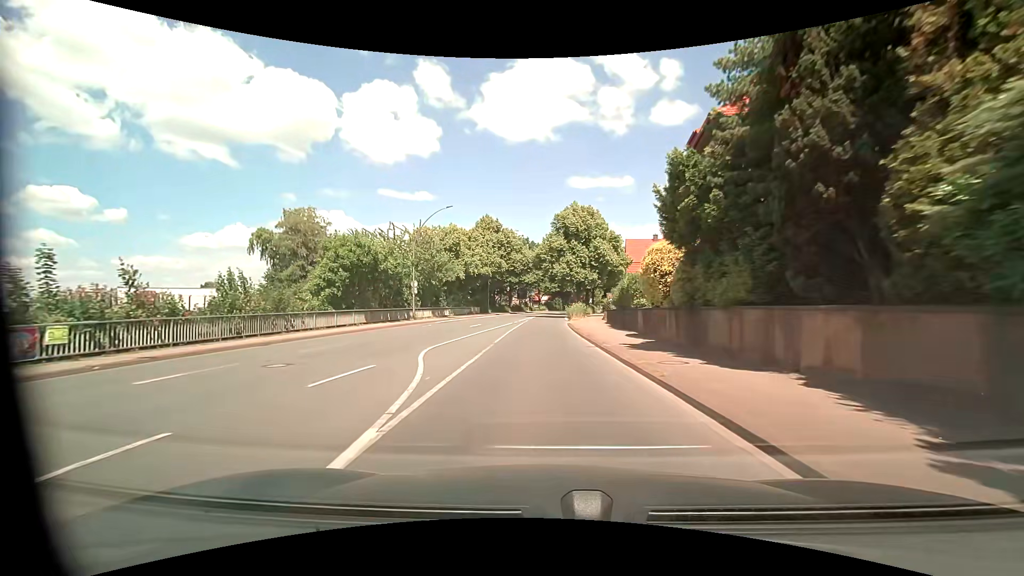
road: primary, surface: asphalt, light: Day
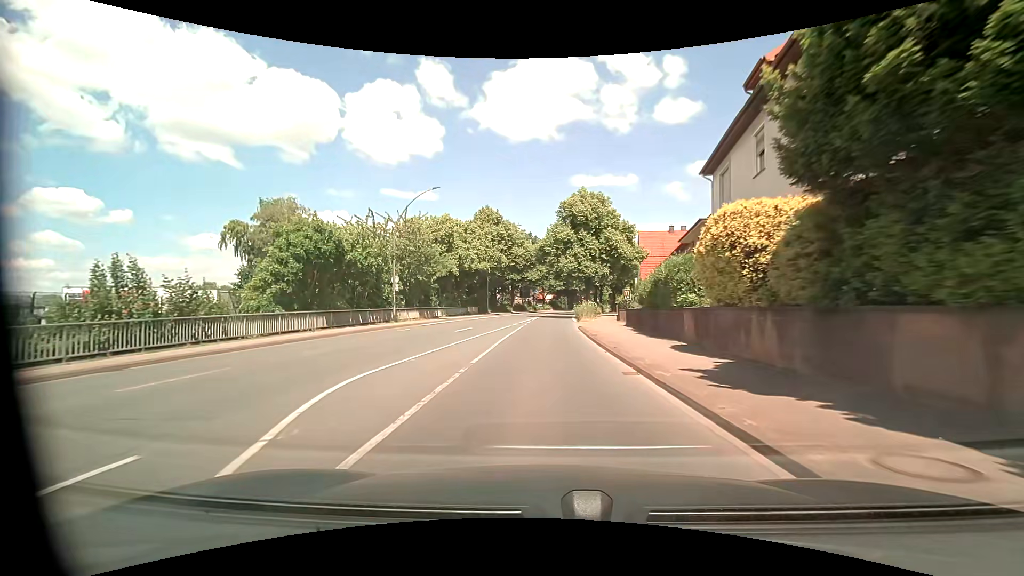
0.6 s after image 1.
(-0.1, +6.9) m; -1°
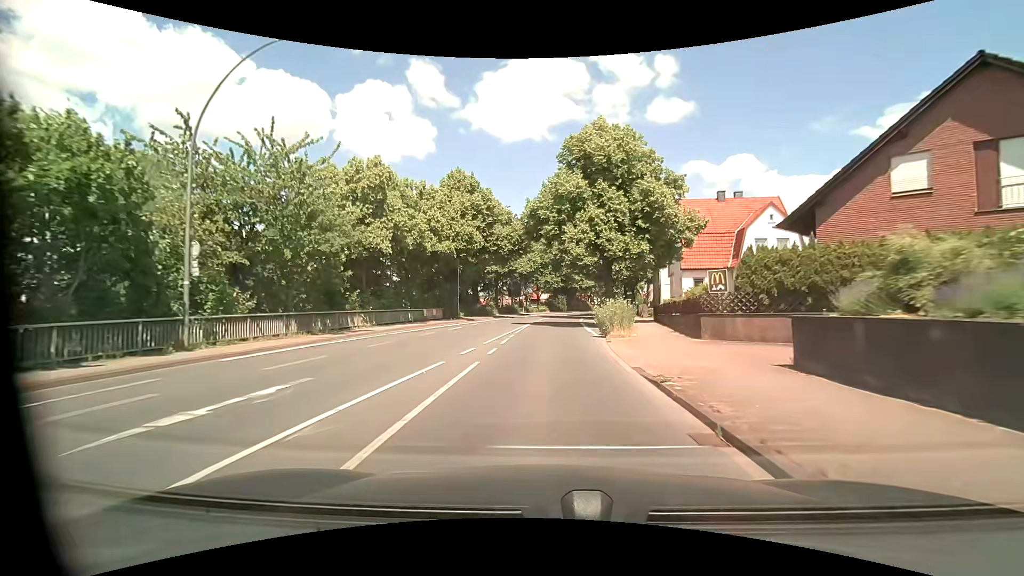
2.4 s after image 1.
(+0.2, +21.2) m; 0°
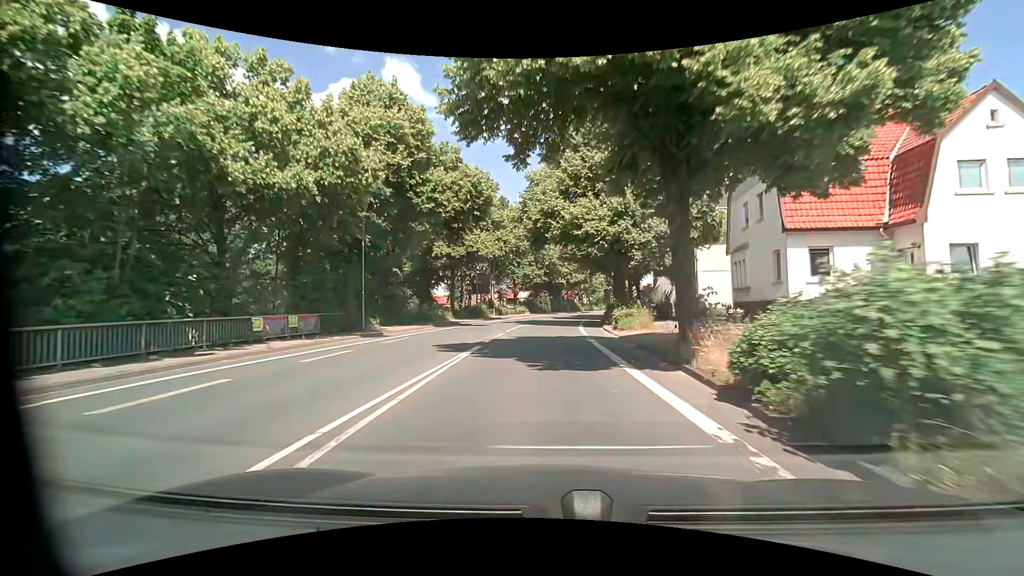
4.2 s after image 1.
(+0.7, +22.2) m; +2°
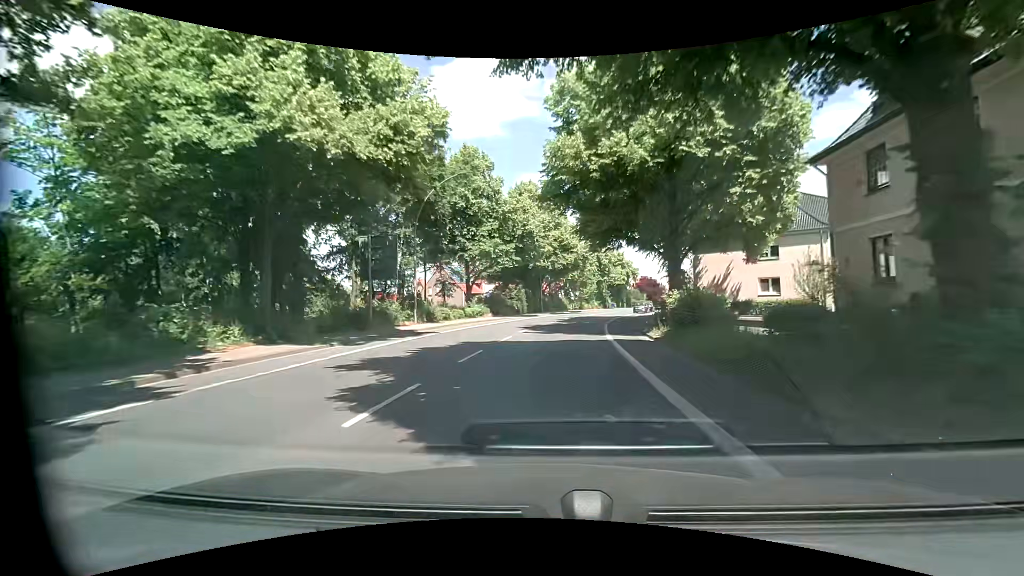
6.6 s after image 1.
(+0.7, +30.7) m; +3°
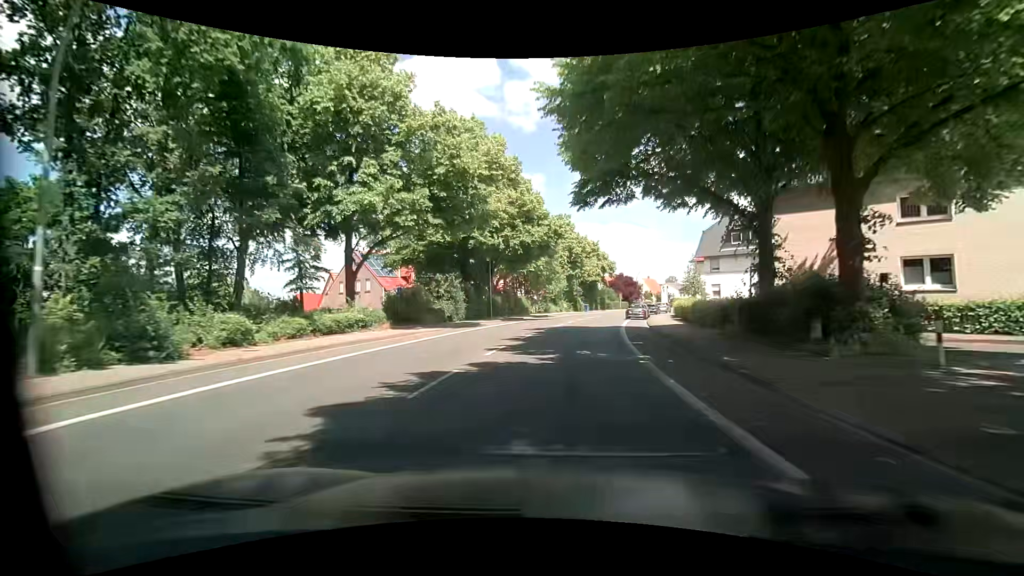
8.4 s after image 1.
(+0.7, +22.3) m; +4°
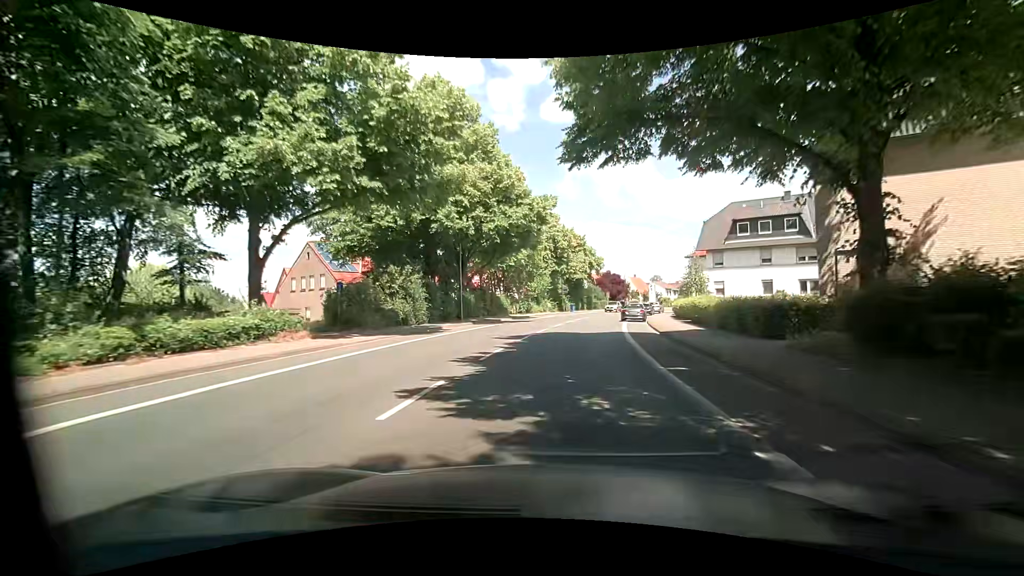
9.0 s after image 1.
(0.0, +7.3) m; +2°
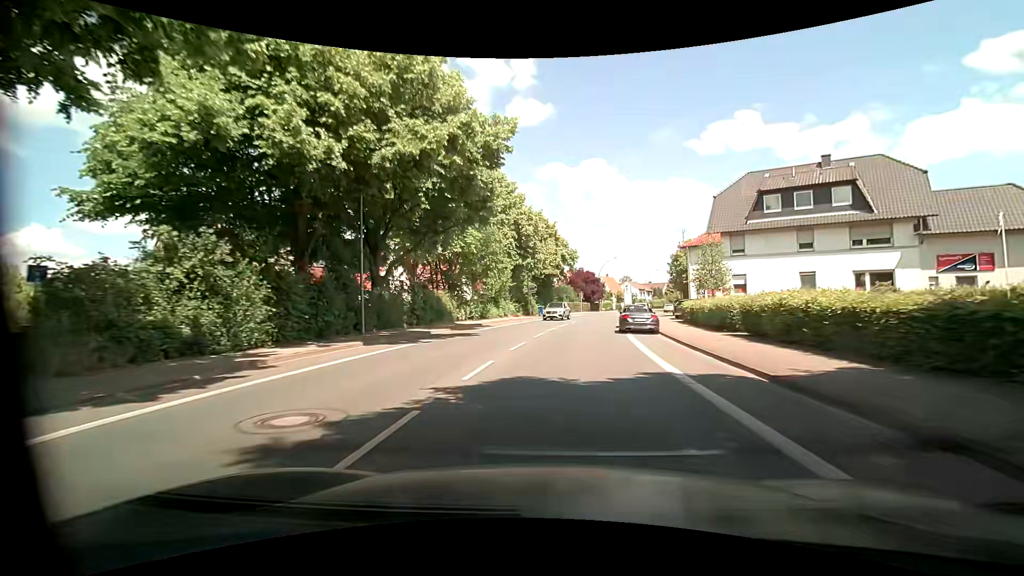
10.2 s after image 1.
(+0.4, +14.4) m; +4°
(0, +10) (+1, +20) (+2, +30) (+3, +40) (+5, +50) (+8, +59) (+10, +69) (+14, +78) (+17, +88) (+21, +97) m
